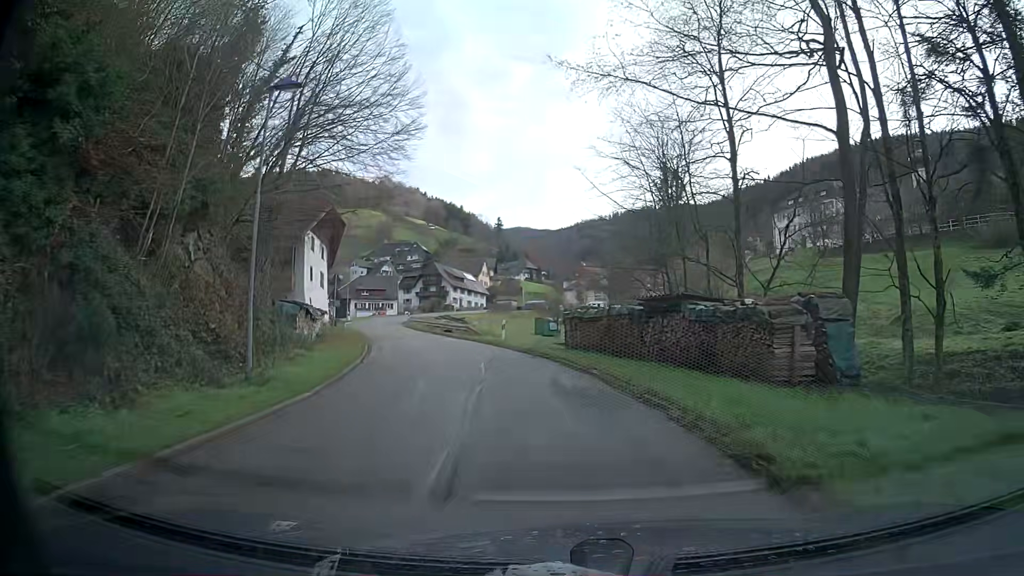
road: tertiary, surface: asphalt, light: Day
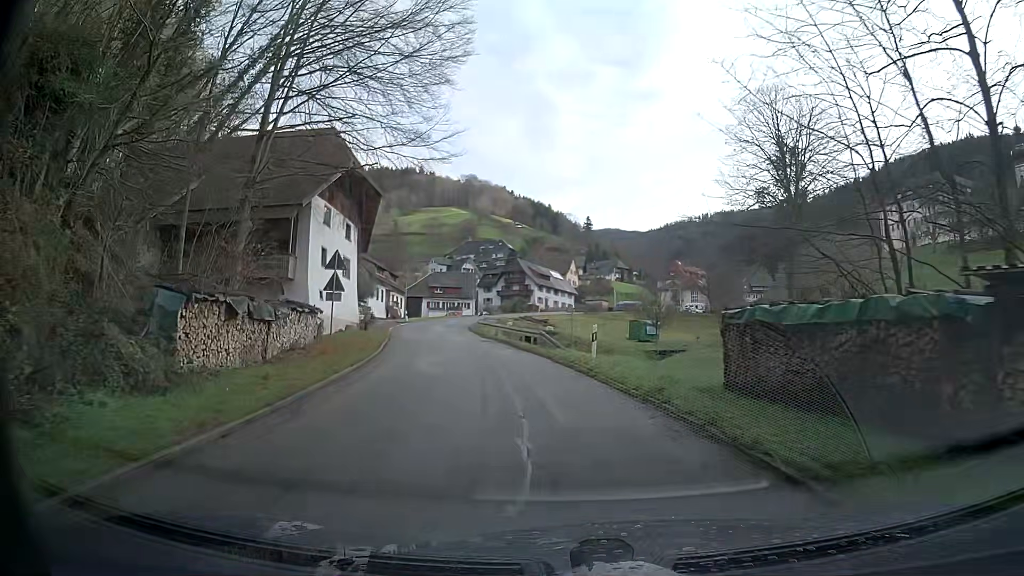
(-0.9, +13.1) m; -8°
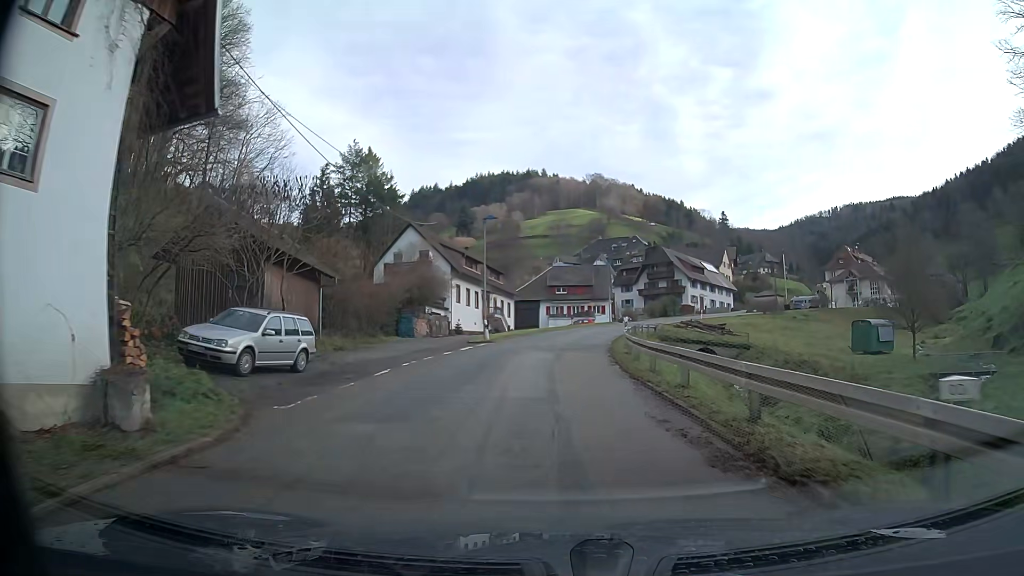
(-3.0, +31.2) m; -9°
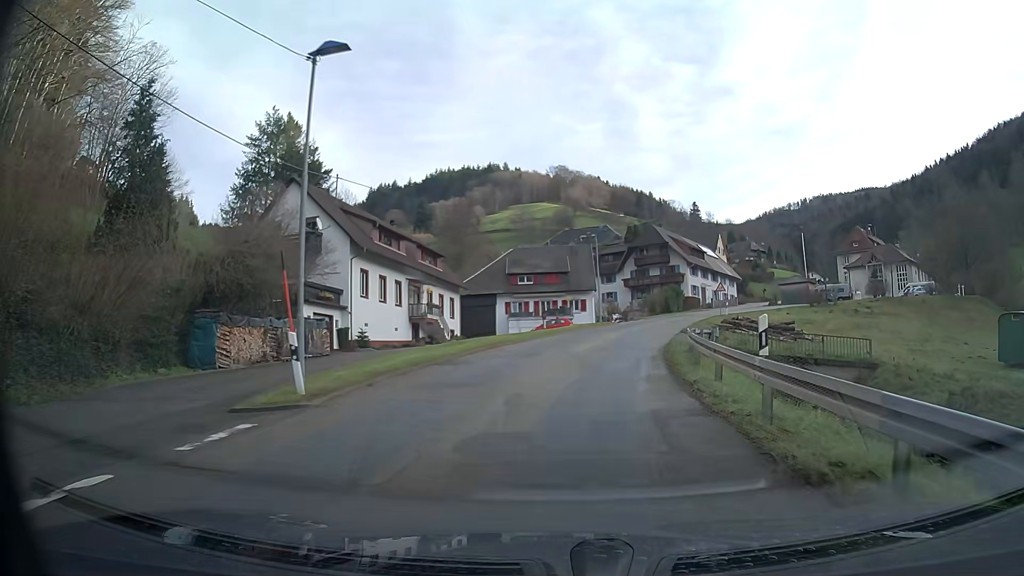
(+0.3, +23.5) m; +4°
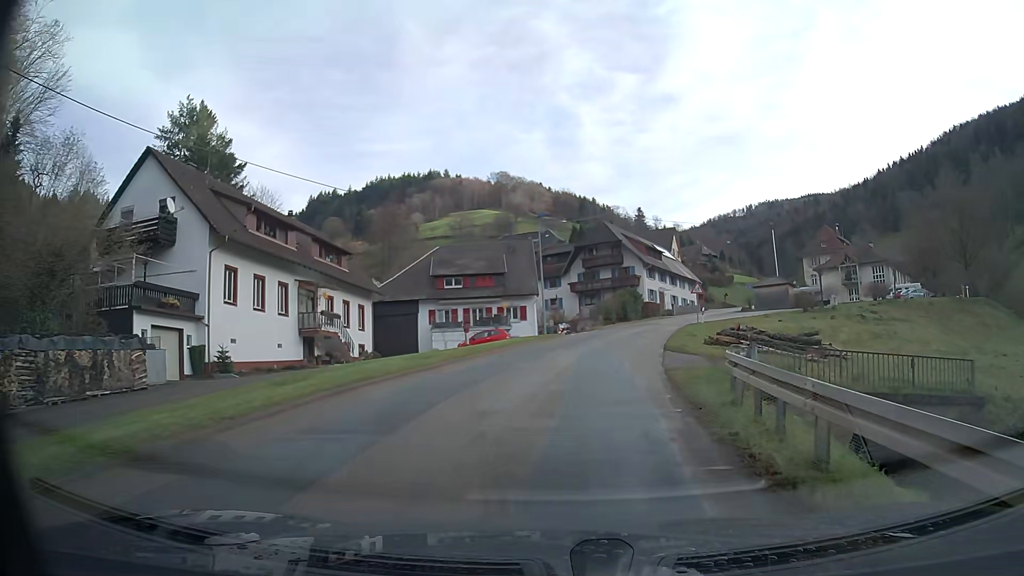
(+0.5, +11.0) m; +5°
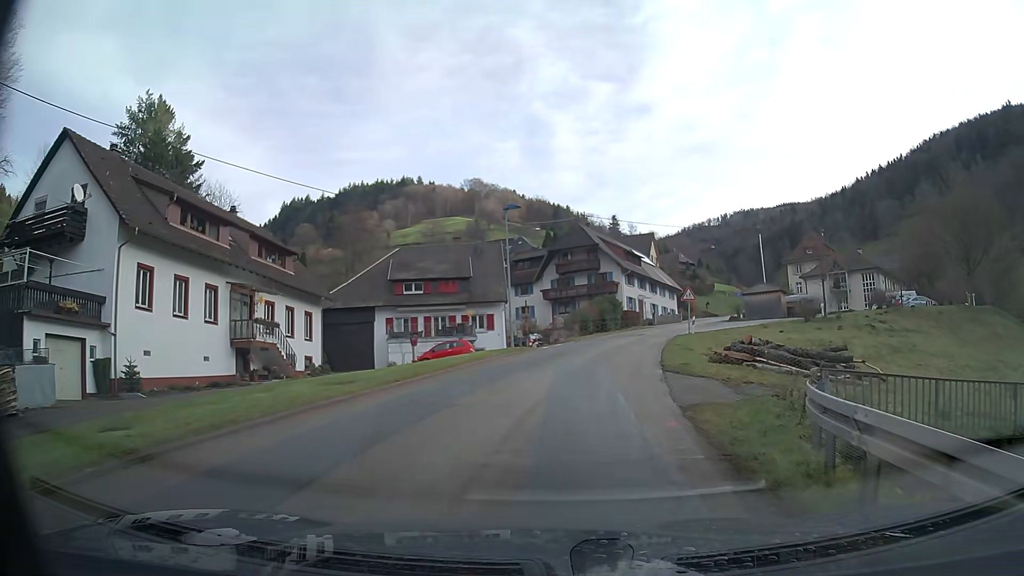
(+0.1, +5.2) m; +2°
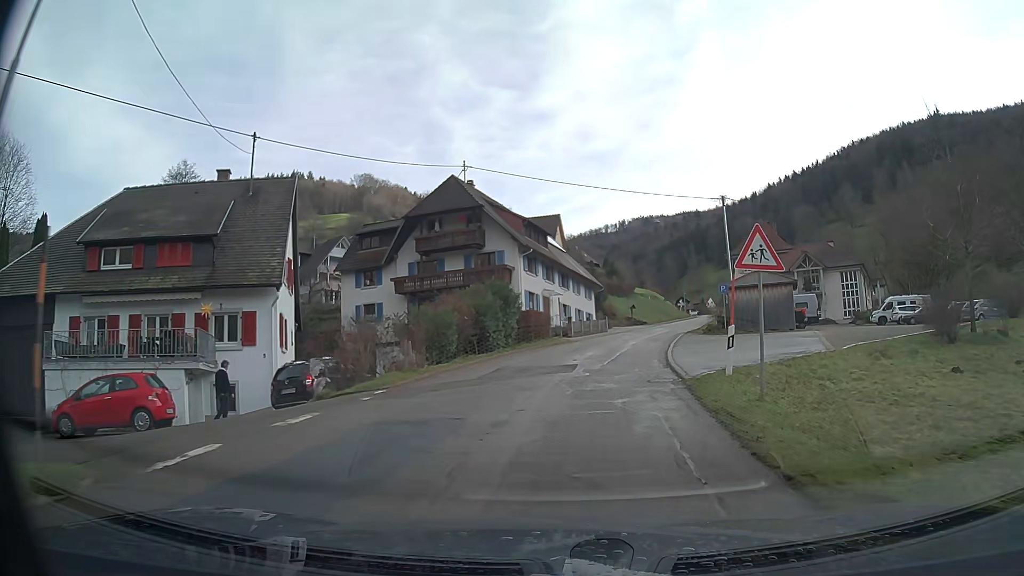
(+2.0, +25.2) m; +9°
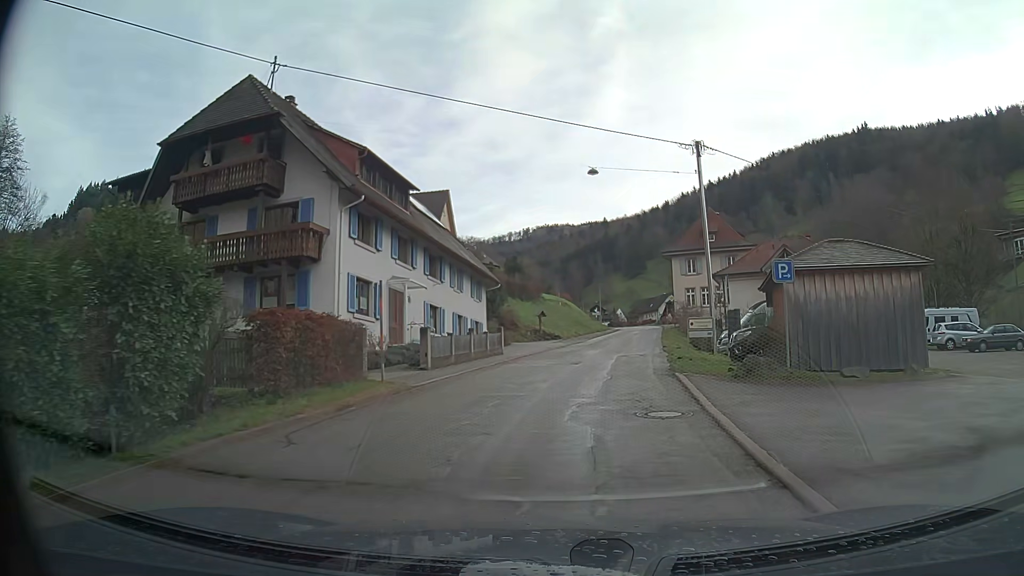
(+1.5, +20.6) m; +8°
(0, +10) (+1, +20) (+3, +30) (+4, +40) (+6, +50) (+7, +60) (+9, +69) (+10, +79) (+11, +89) (+12, +99) m
